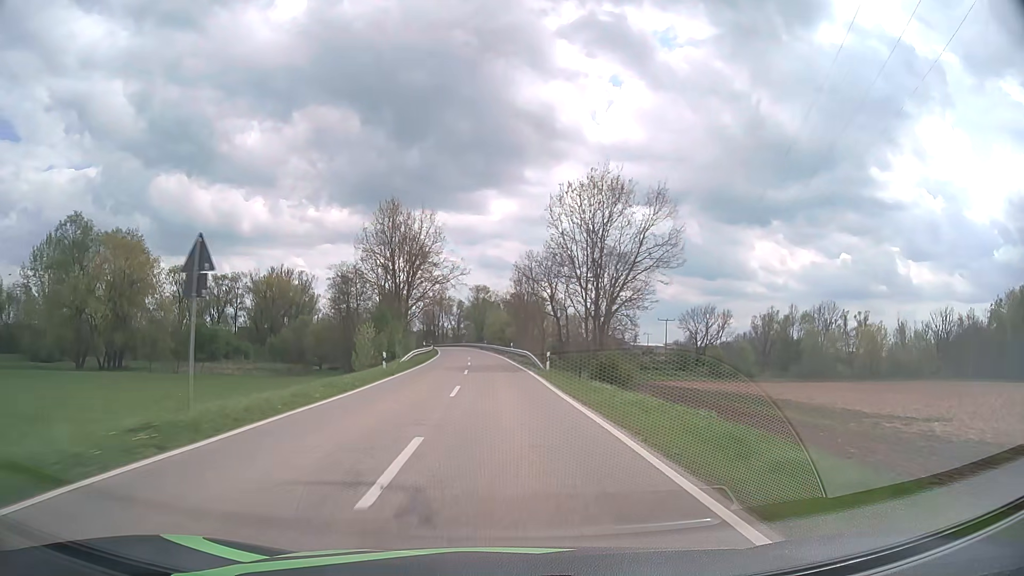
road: tertiary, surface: asphalt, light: Day
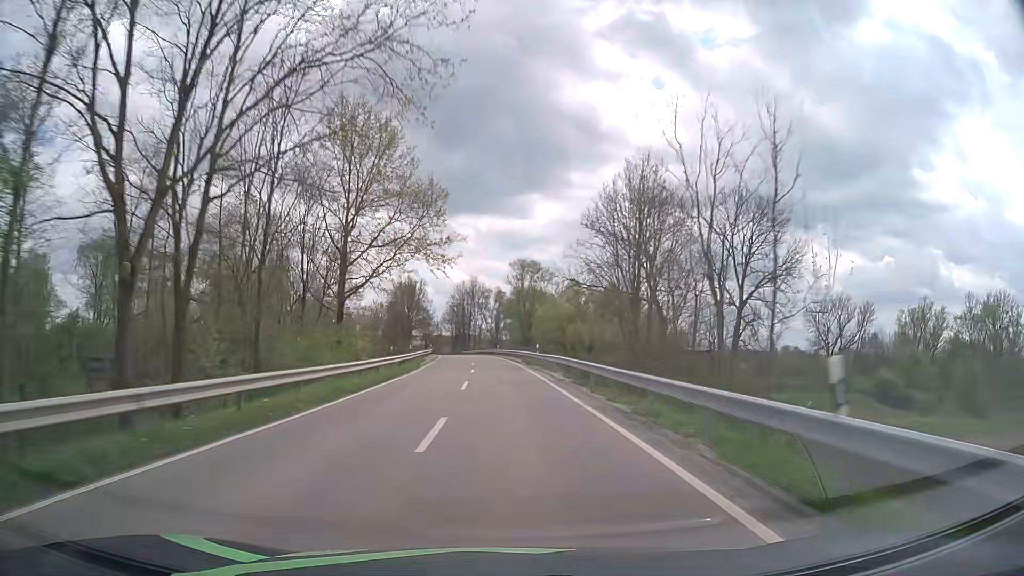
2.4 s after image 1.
(-2.1, +57.2) m; -4°
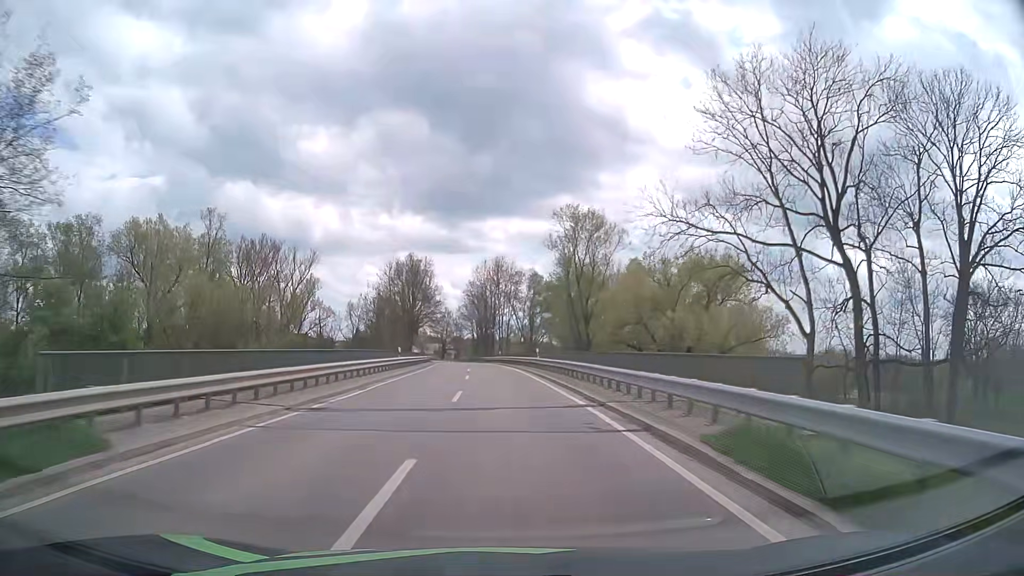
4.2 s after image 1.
(-0.9, +40.8) m; -3°
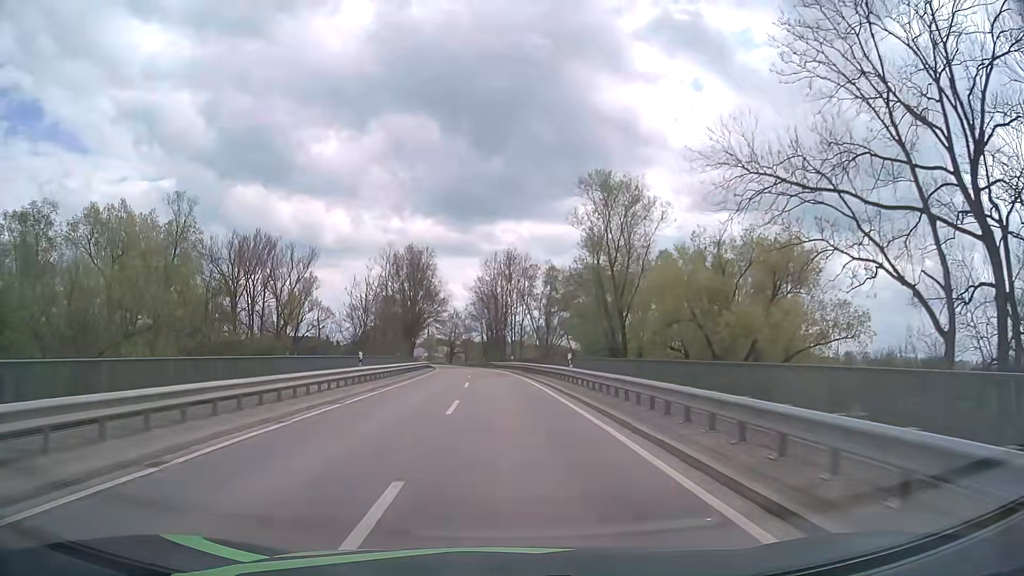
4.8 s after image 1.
(-0.1, +13.2) m; -1°
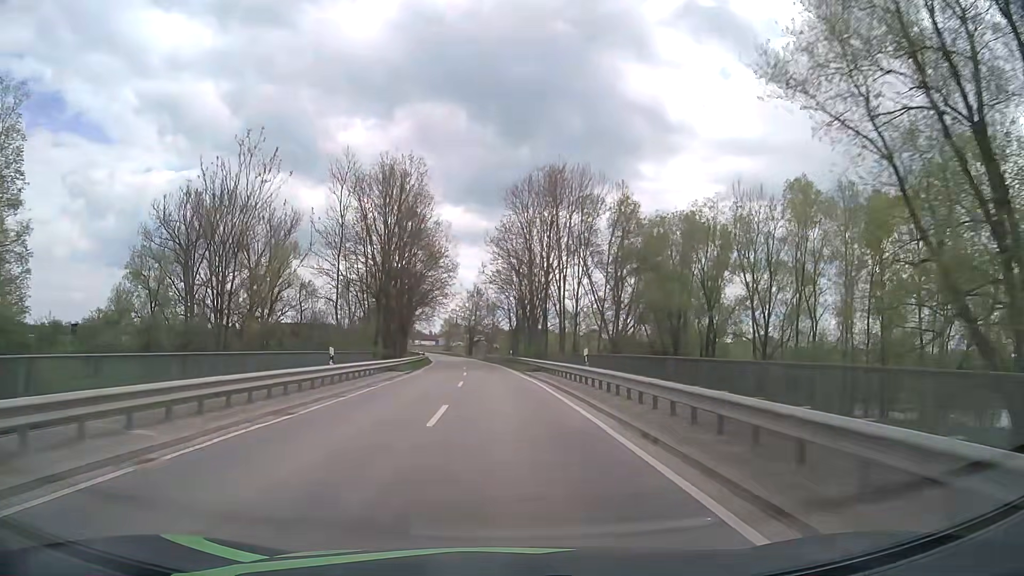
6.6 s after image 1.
(-0.9, +39.5) m; -2°
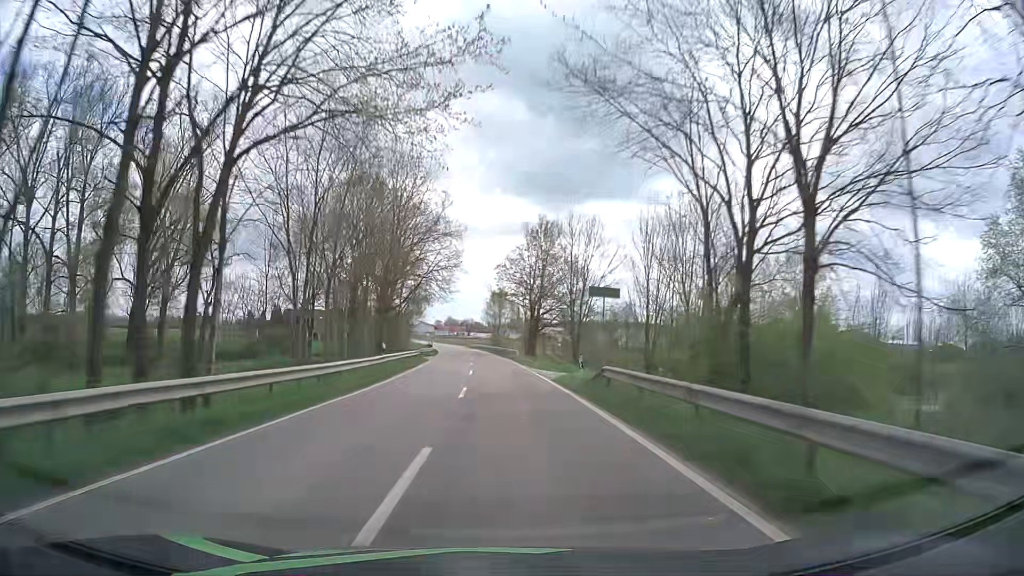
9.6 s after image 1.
(-3.4, +67.1) m; -5°
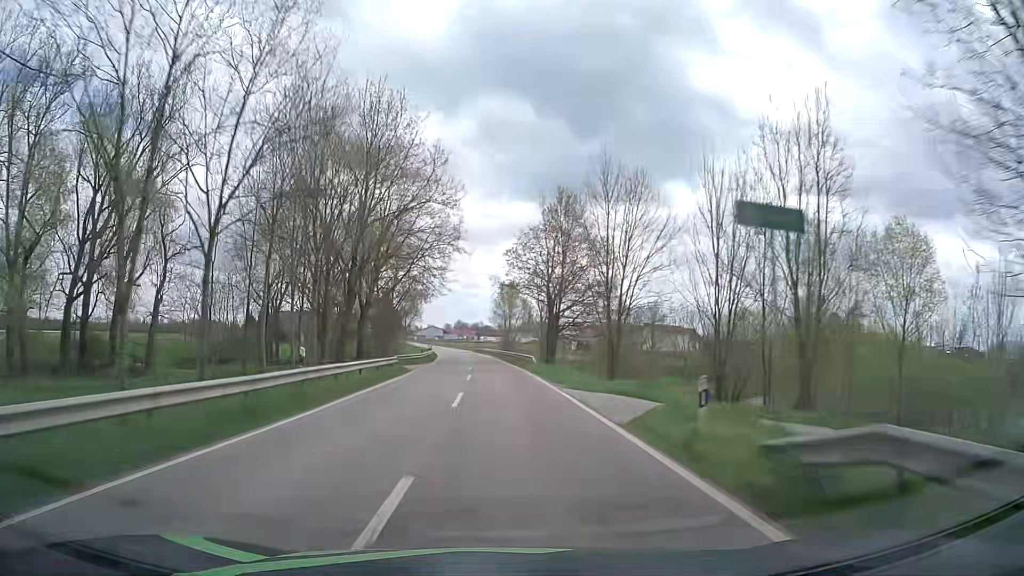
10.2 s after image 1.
(-0.1, +13.7) m; -1°
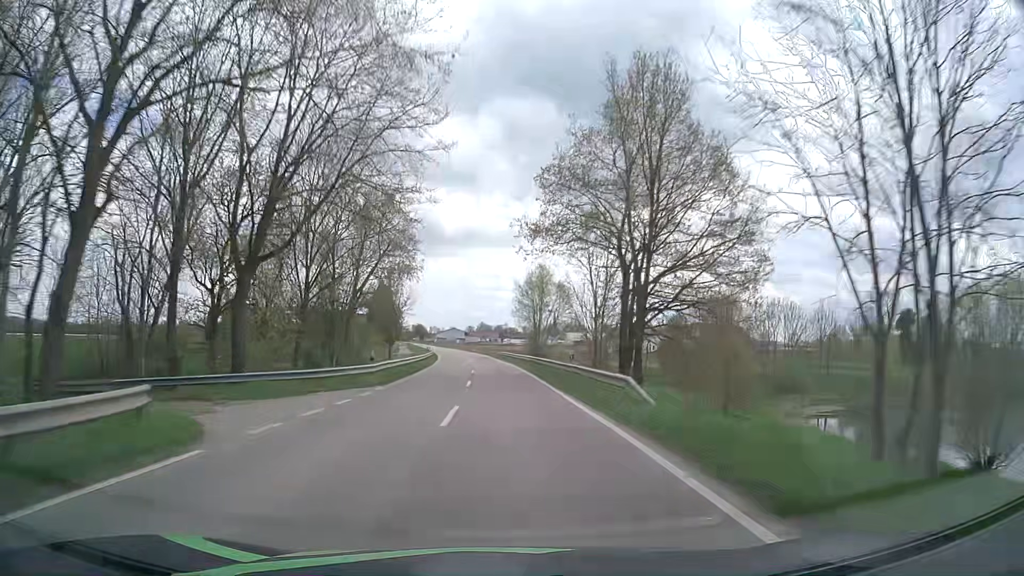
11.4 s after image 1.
(-0.7, +27.7) m; -2°
(0, +10) (0, +20) (0, +30) (-1, +40) (-1, +50) (-2, +60) (-3, +70) (-4, +80) (-5, +90) (-6, +100) m
